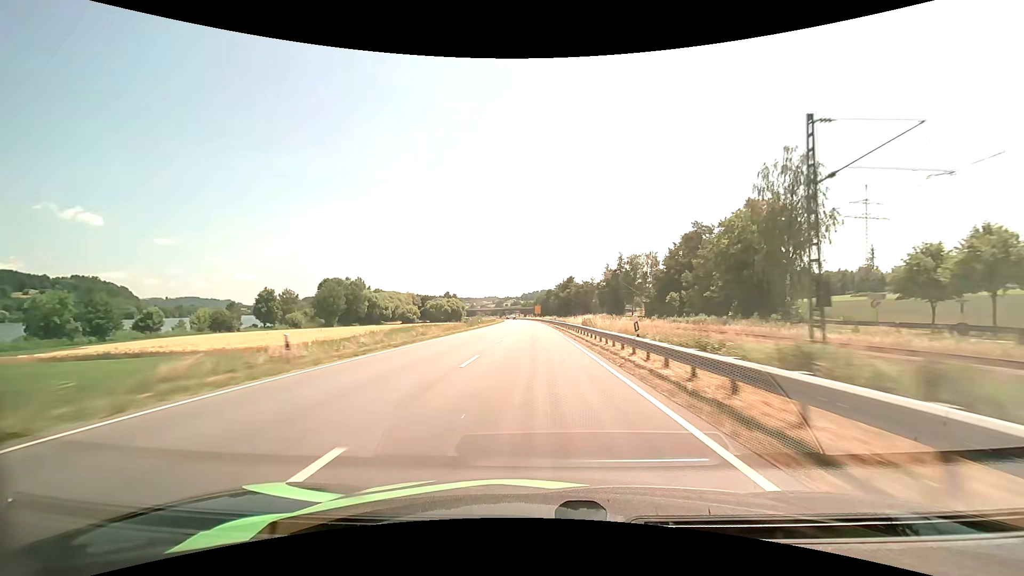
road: primary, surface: asphalt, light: Day
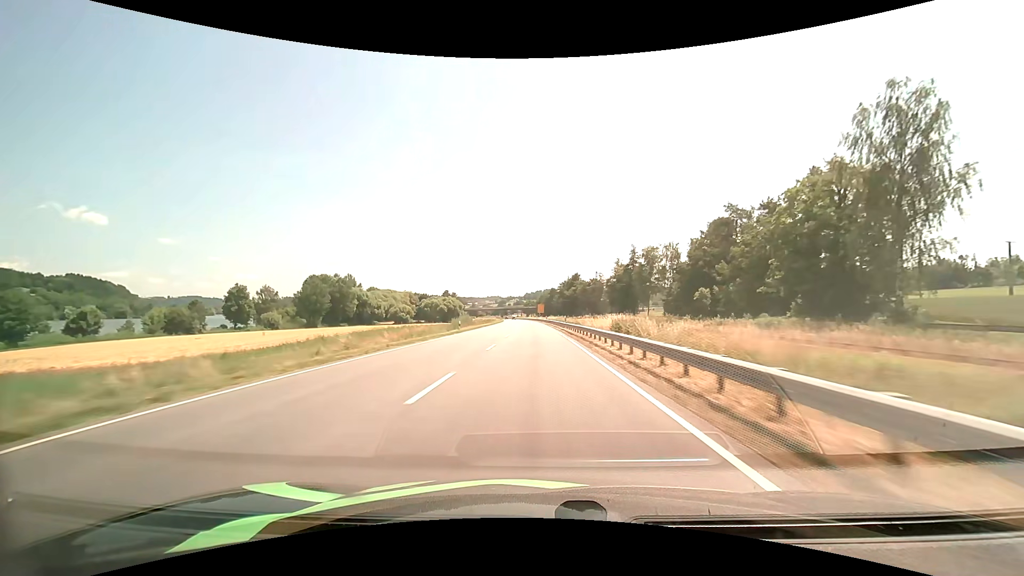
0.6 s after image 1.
(-0.1, +17.5) m; 0°
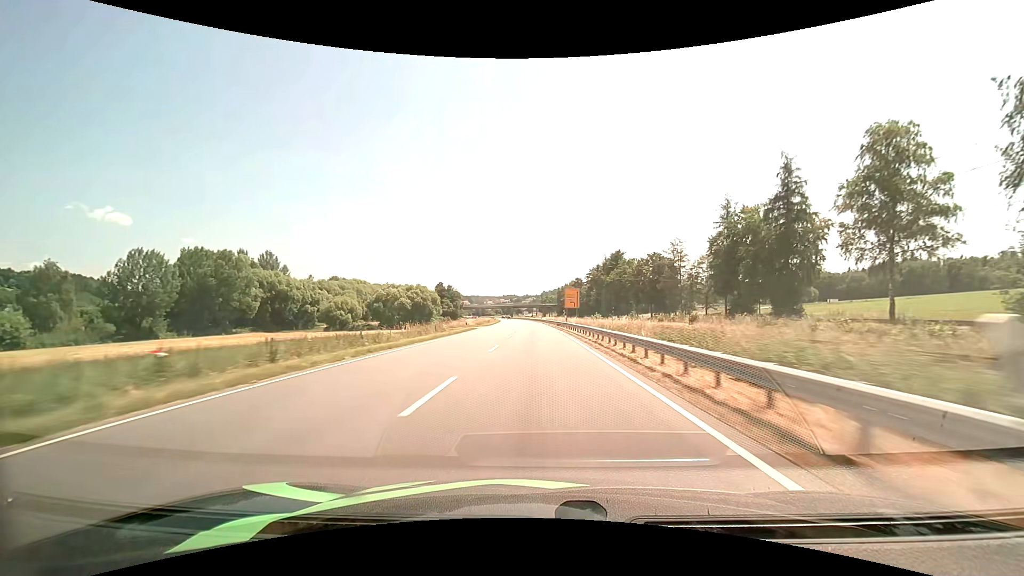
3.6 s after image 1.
(-1.3, +85.2) m; -2°
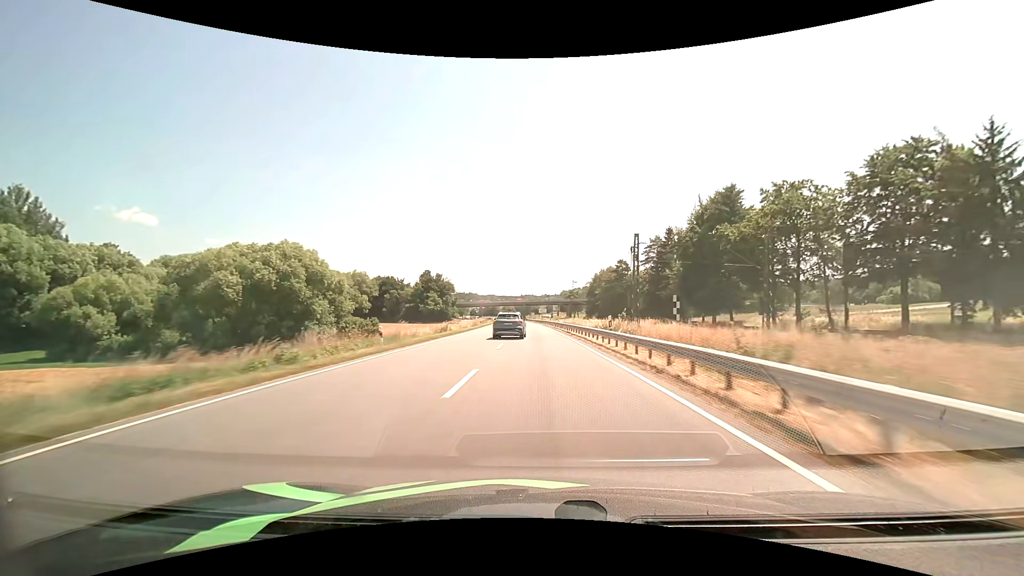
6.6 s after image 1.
(-1.6, +82.0) m; -2°
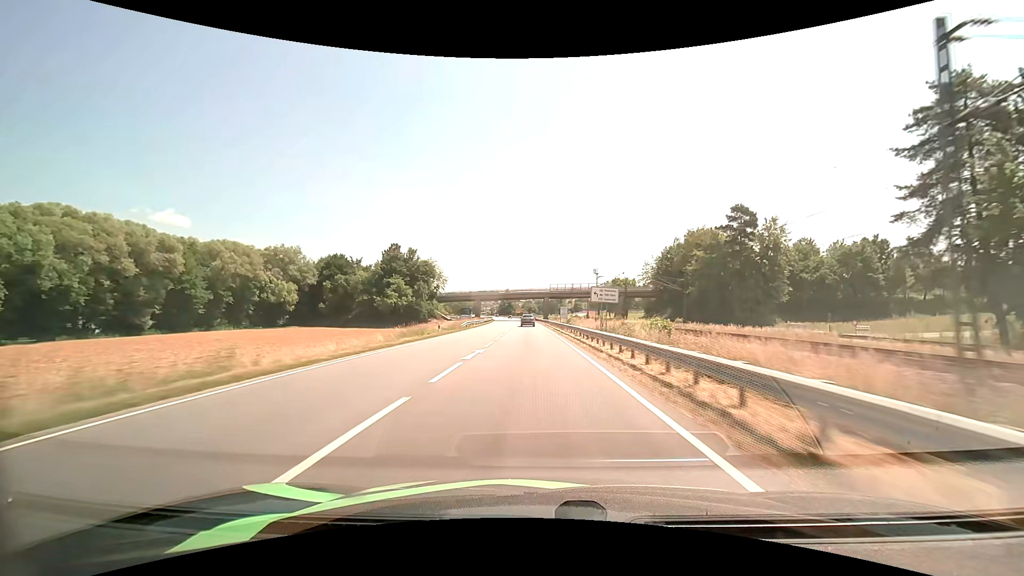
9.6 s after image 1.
(-1.5, +81.9) m; -3°
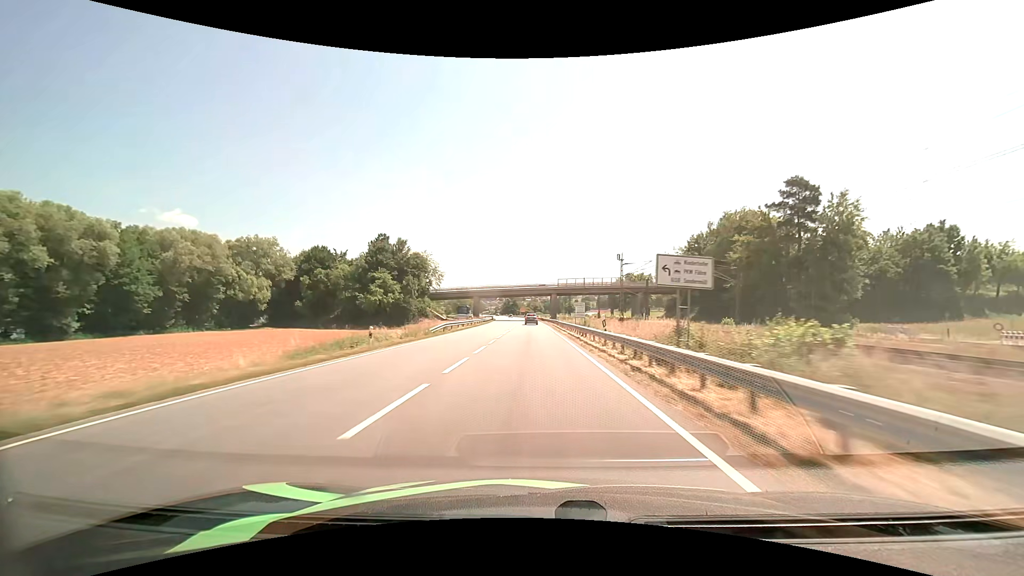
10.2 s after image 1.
(-0.1, +16.4) m; -1°
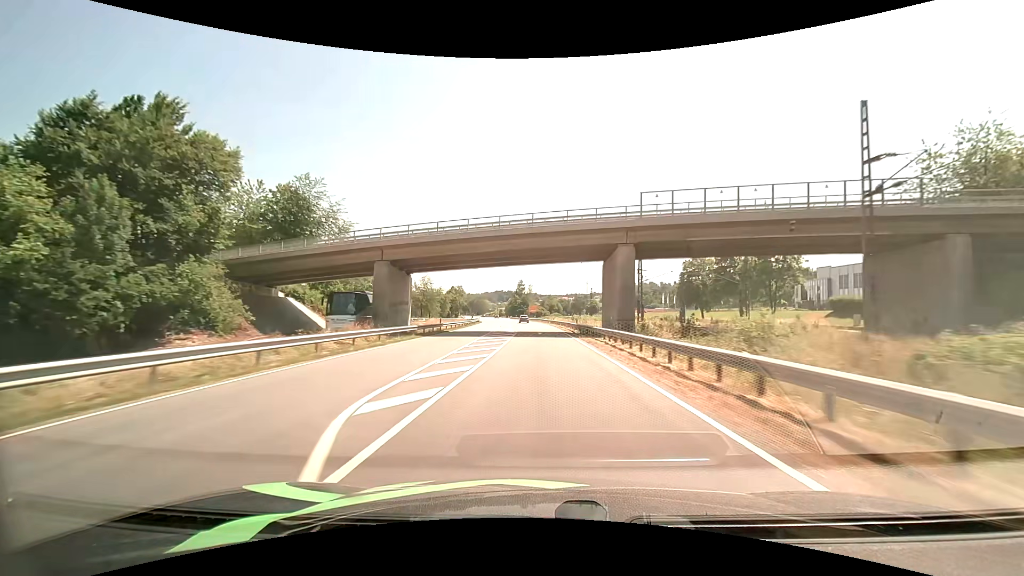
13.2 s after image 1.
(-1.5, +82.3) m; -2°
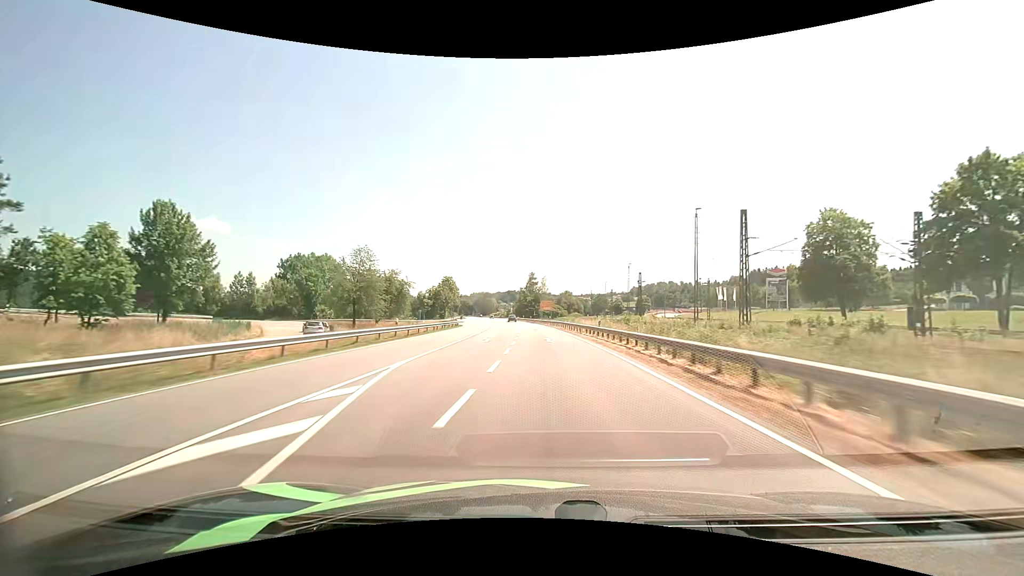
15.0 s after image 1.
(-0.4, +48.8) m; -2°
(0, +10) (0, +20) (0, +30) (0, +40) (-1, +50) (-1, +60) (-1, +70) (-2, +80) (-3, +90) (-4, +100) m
